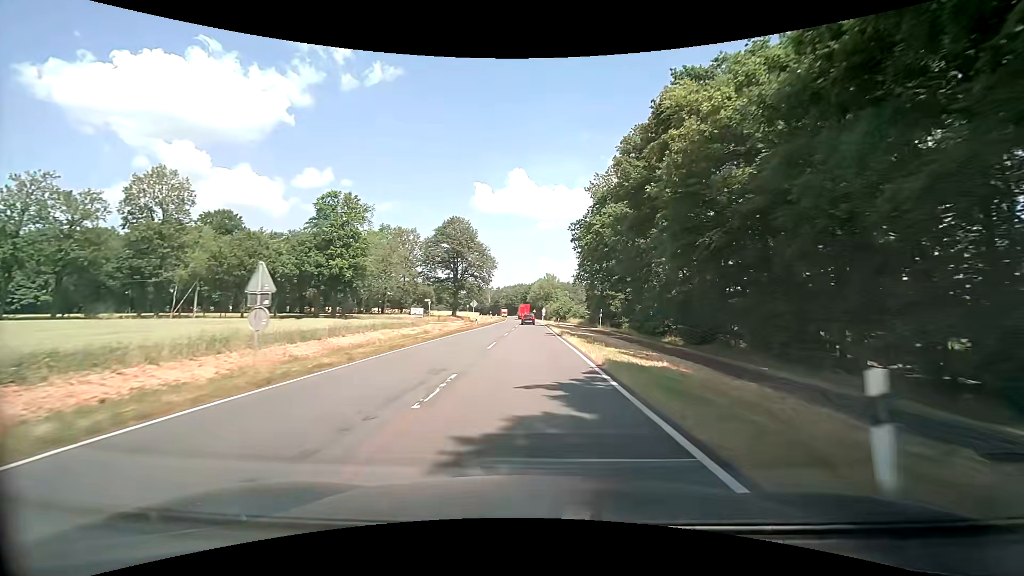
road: secondary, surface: asphalt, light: Day
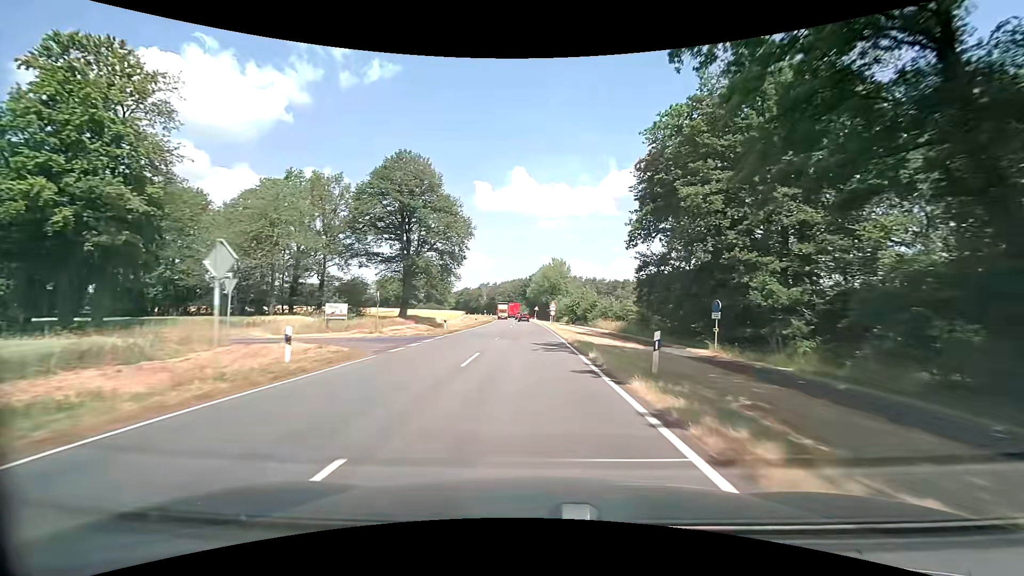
(+0.4, +43.1) m; 0°
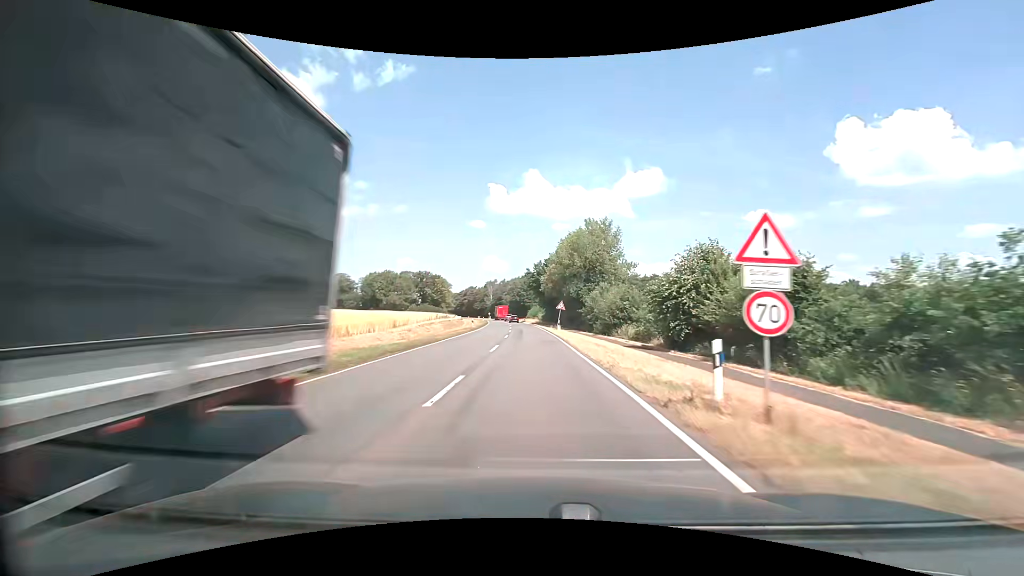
(-0.3, +53.9) m; -1°
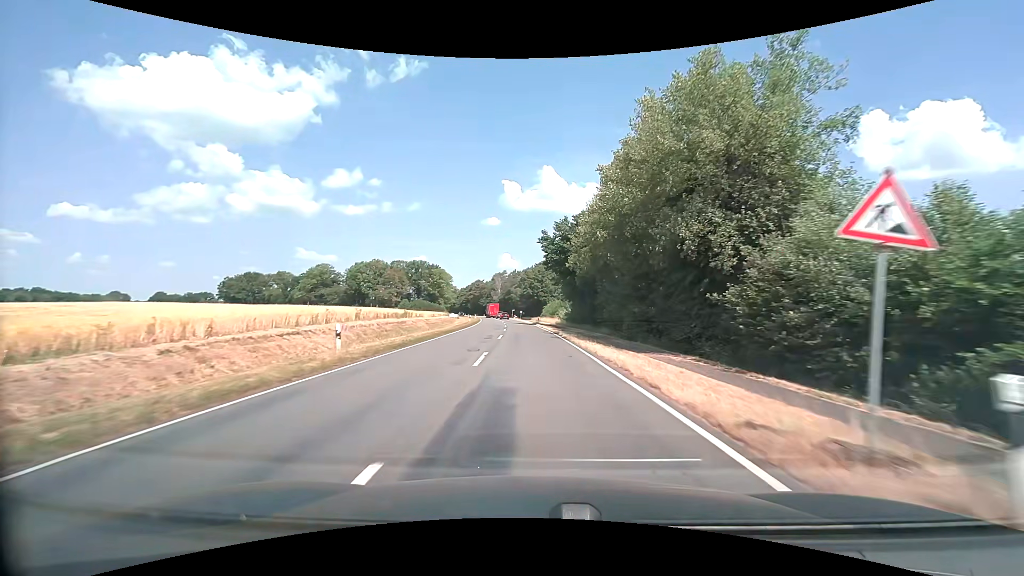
(-0.8, +43.1) m; -2°
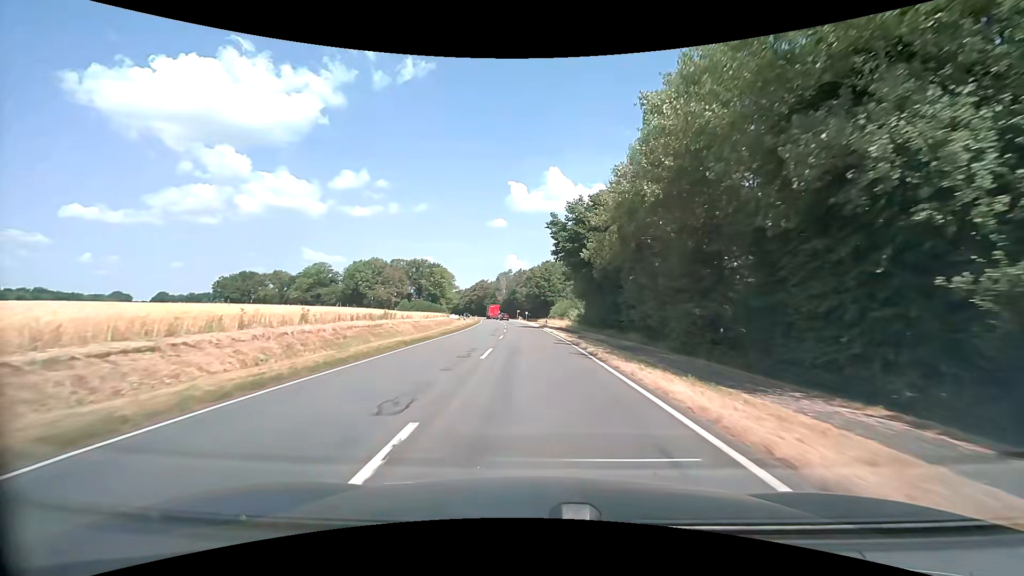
(0.0, +10.8) m; 0°
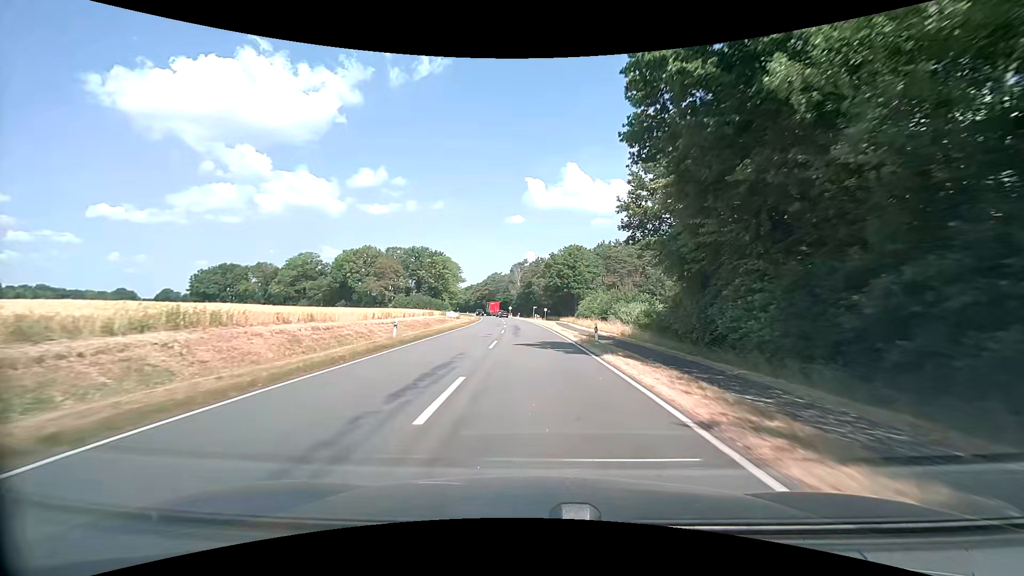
(-0.7, +32.3) m; -2°
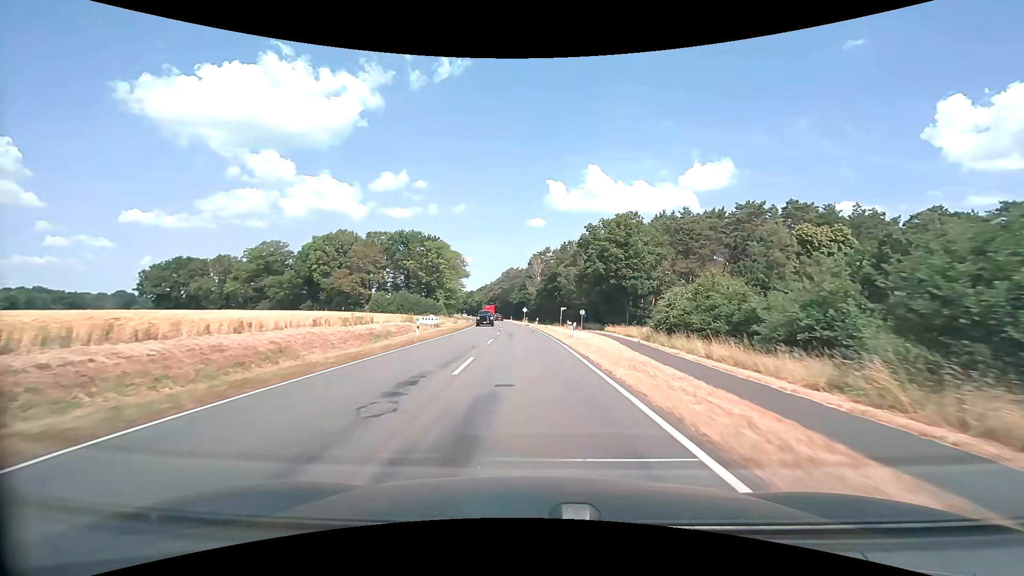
(-0.8, +43.1) m; -2°
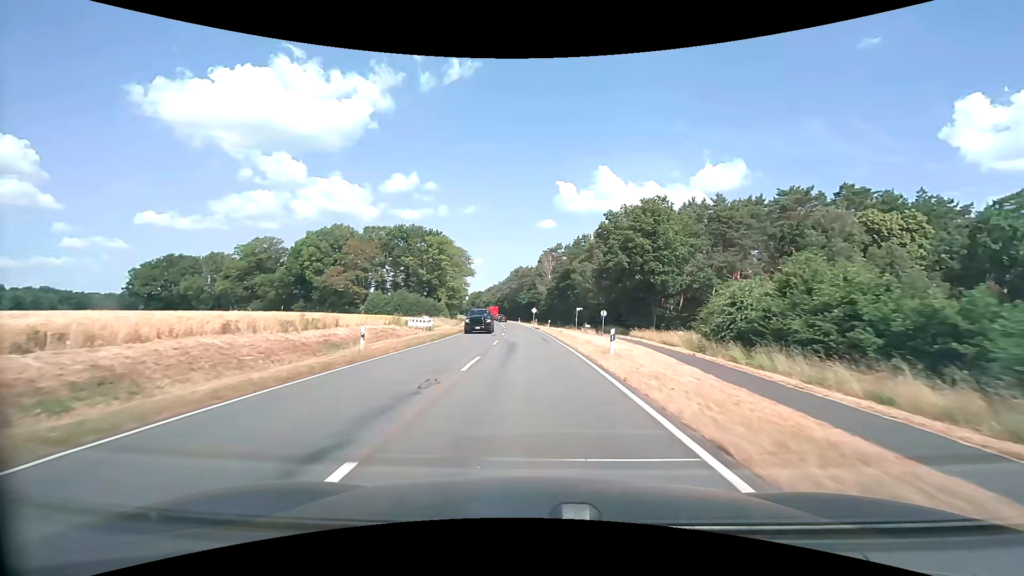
(-0.1, +10.8) m; -1°
(0, +10) (0, +20) (-1, +30) (-1, +40) (-2, +50) (-2, +60) (-3, +70) (-4, +80) (-5, +90) (-6, +100) m
